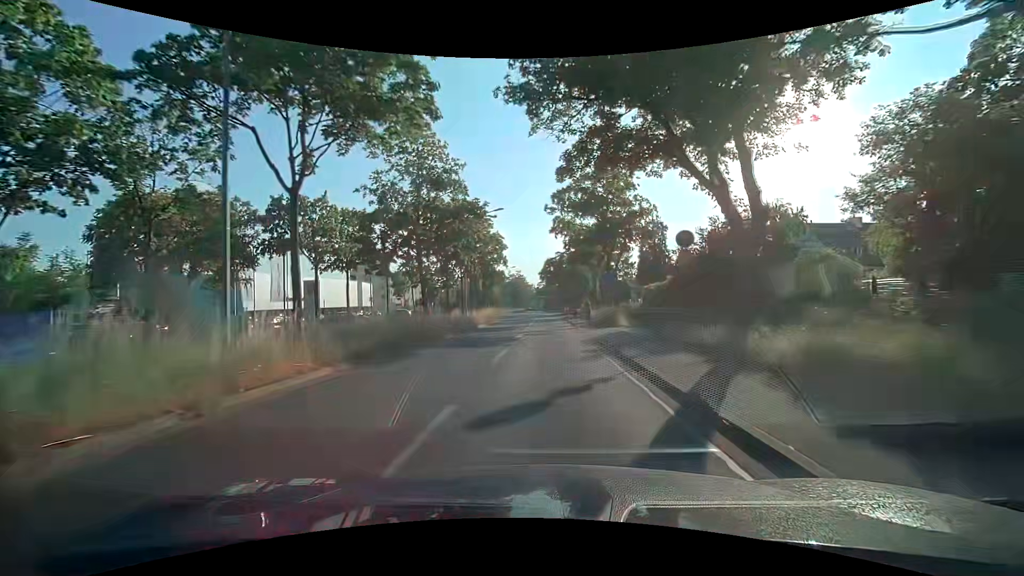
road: primary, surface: asphalt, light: Day
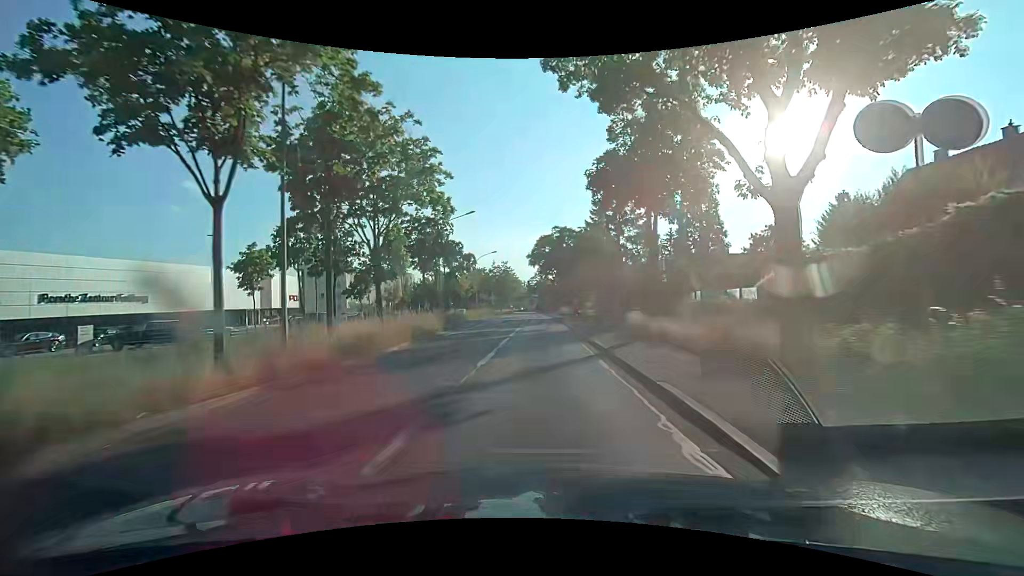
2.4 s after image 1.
(+0.6, +28.8) m; +1°
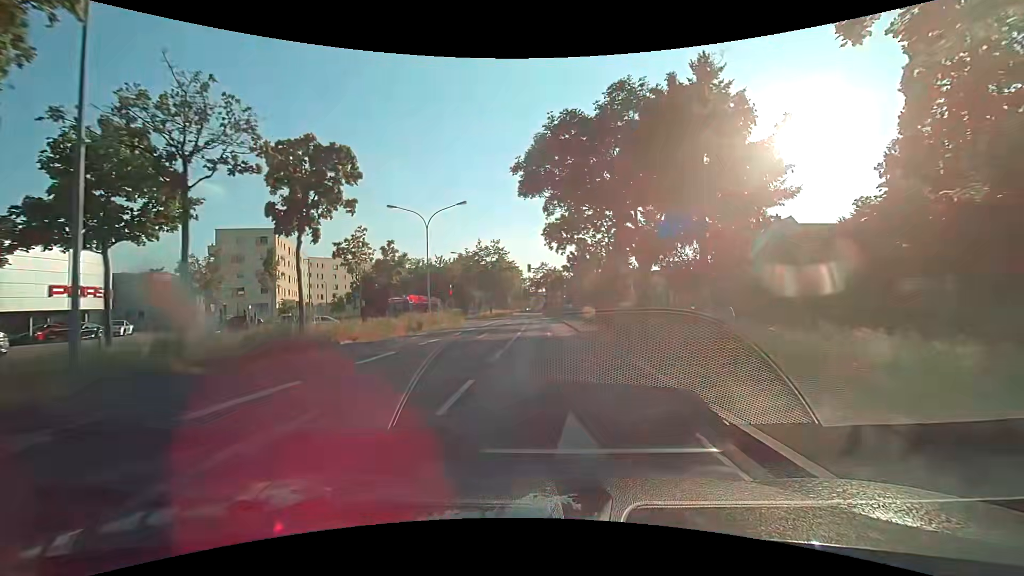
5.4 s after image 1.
(-0.4, +35.6) m; -1°
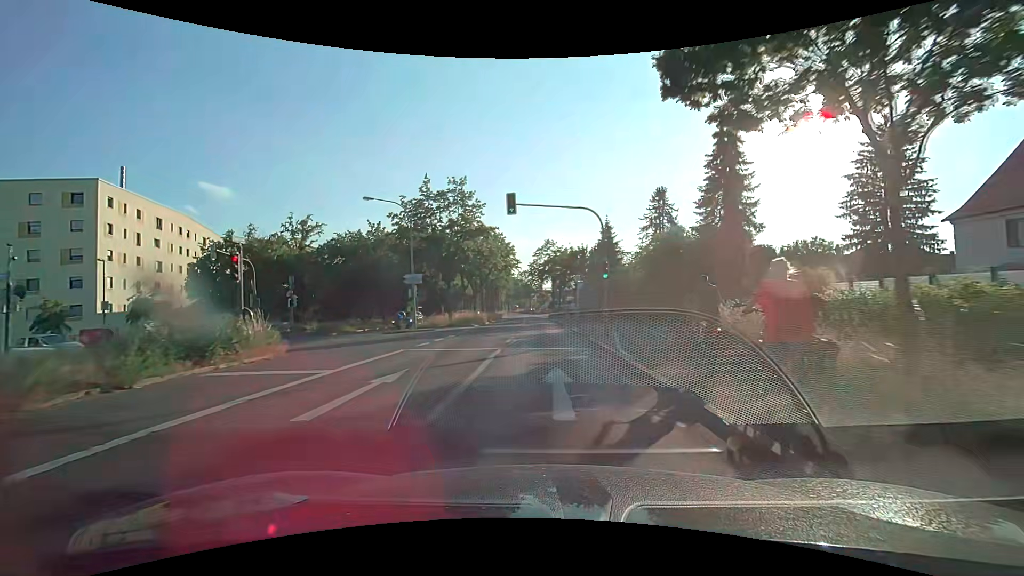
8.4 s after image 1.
(+0.1, +36.3) m; 0°
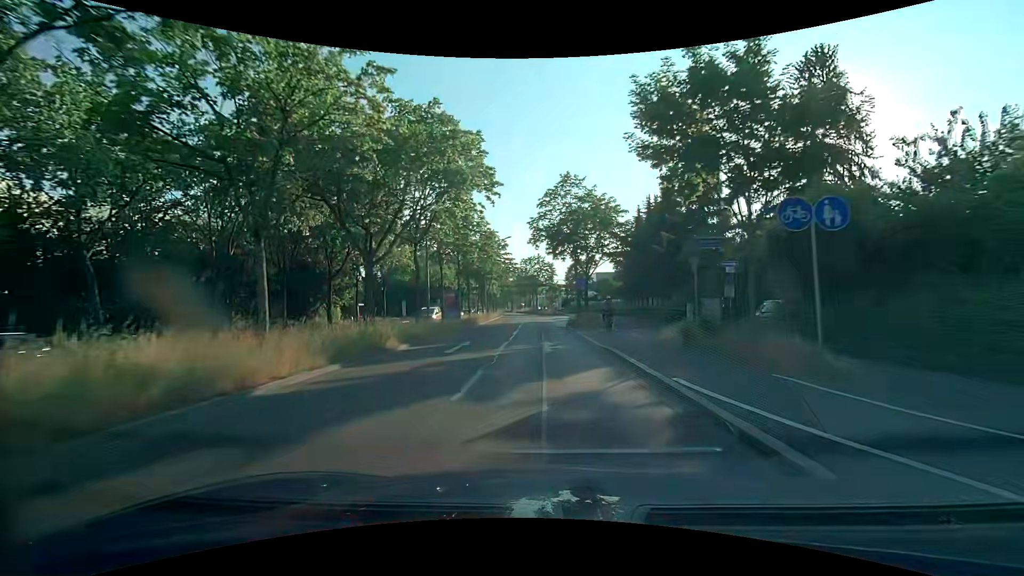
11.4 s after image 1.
(-0.4, +35.9) m; -1°
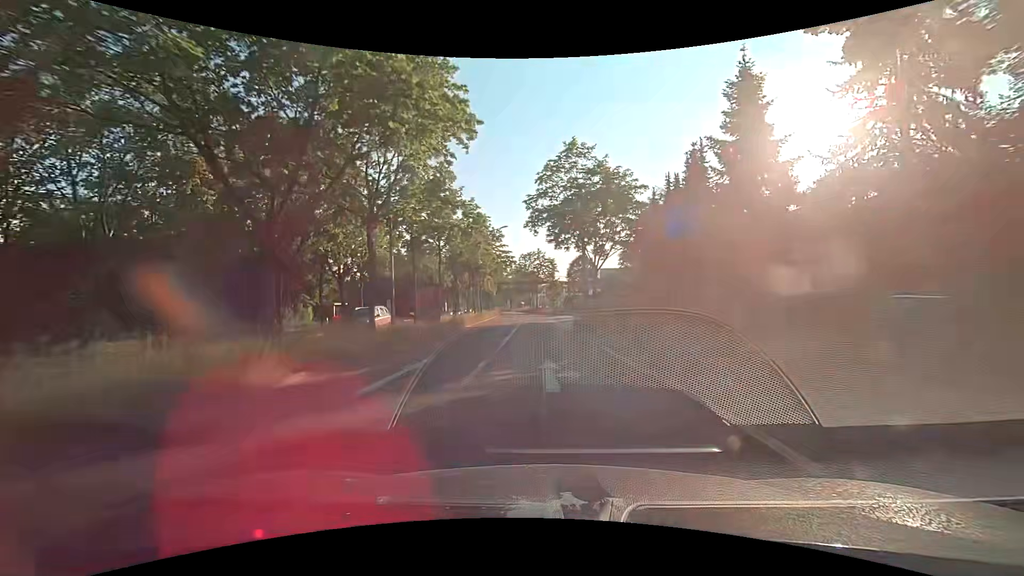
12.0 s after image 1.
(0.0, +7.2) m; 0°
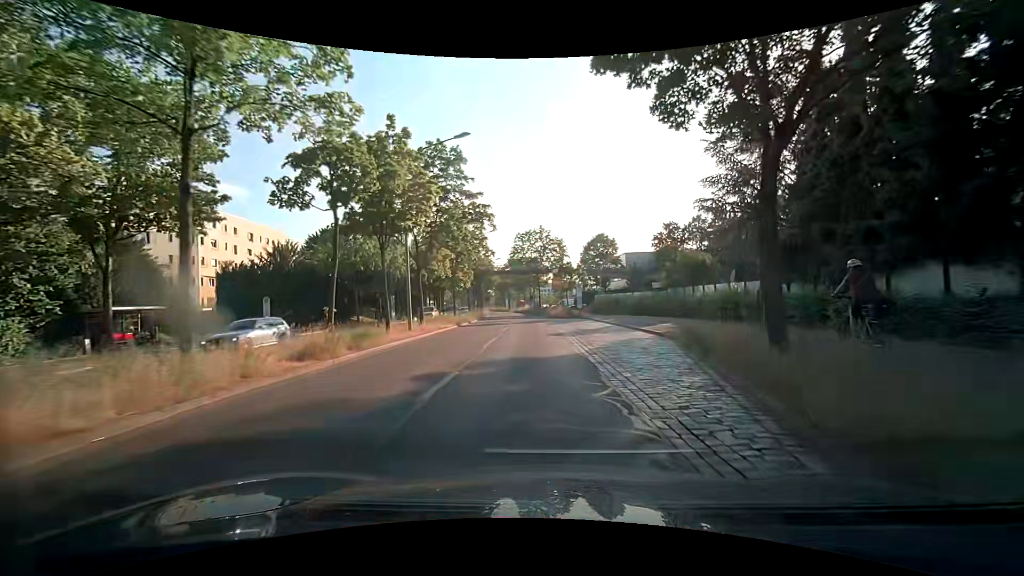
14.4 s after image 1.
(0.0, +29.1) m; 0°
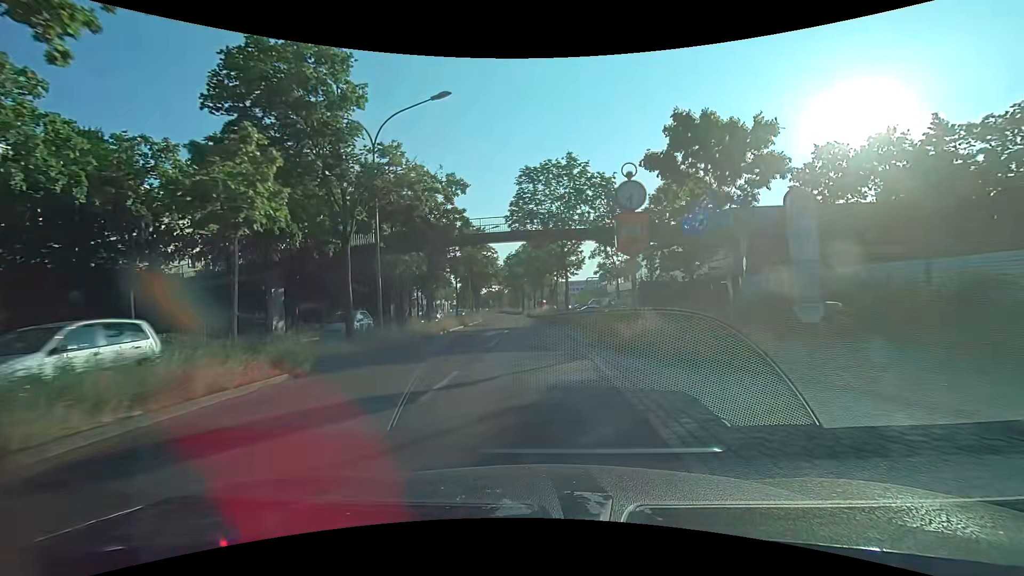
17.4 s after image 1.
(-0.9, +36.5) m; -3°
(0, +10) (0, +20) (0, +30) (-1, +40) (-2, +50) (-2, +60) (-3, +70) (-4, +80) (-6, +90) (-7, +100) m
